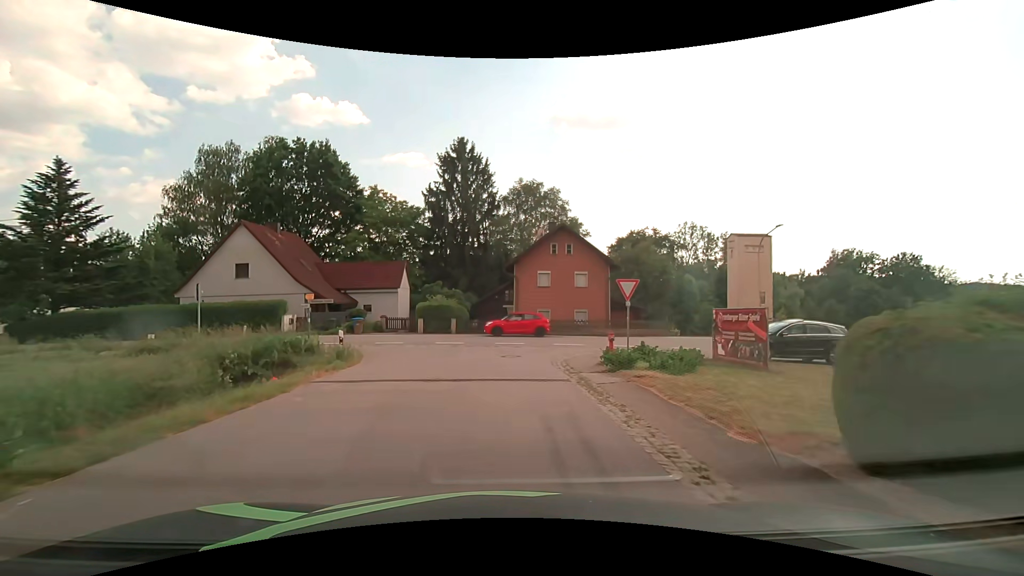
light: Day
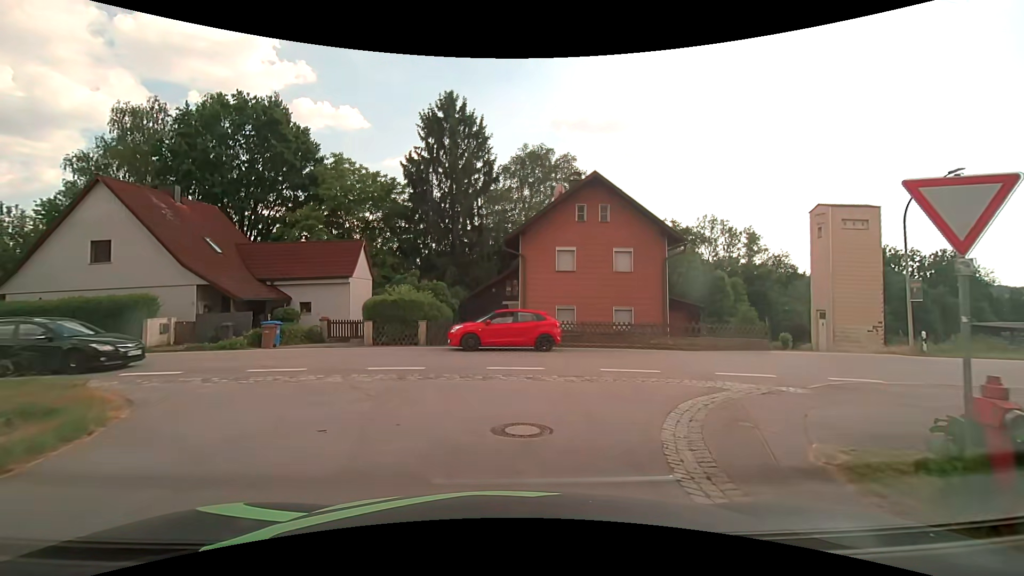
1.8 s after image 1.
(-0.1, +11.9) m; 0°
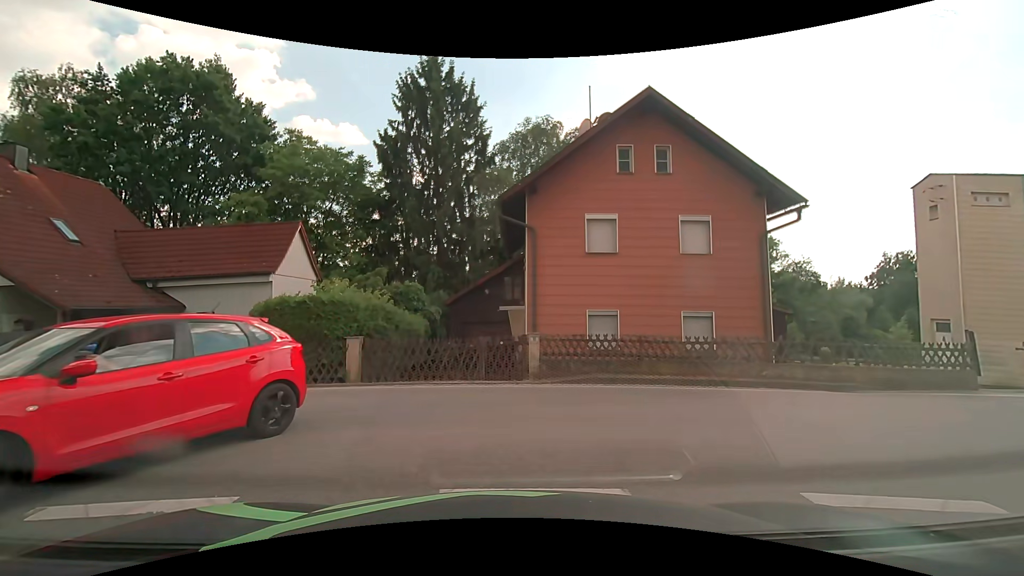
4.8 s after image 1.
(0.0, +8.4) m; -1°
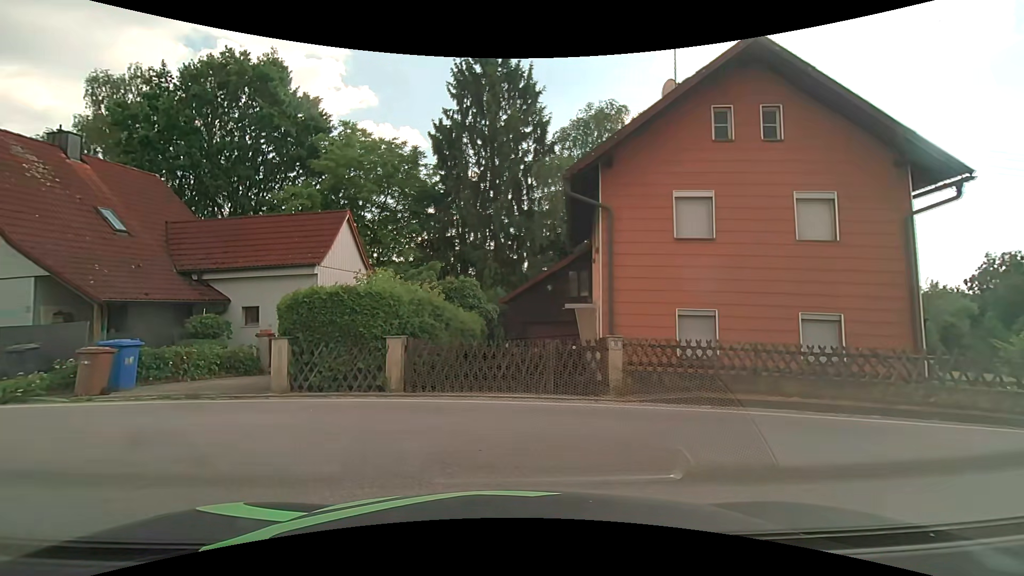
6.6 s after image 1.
(-0.1, +2.4) m; -6°
